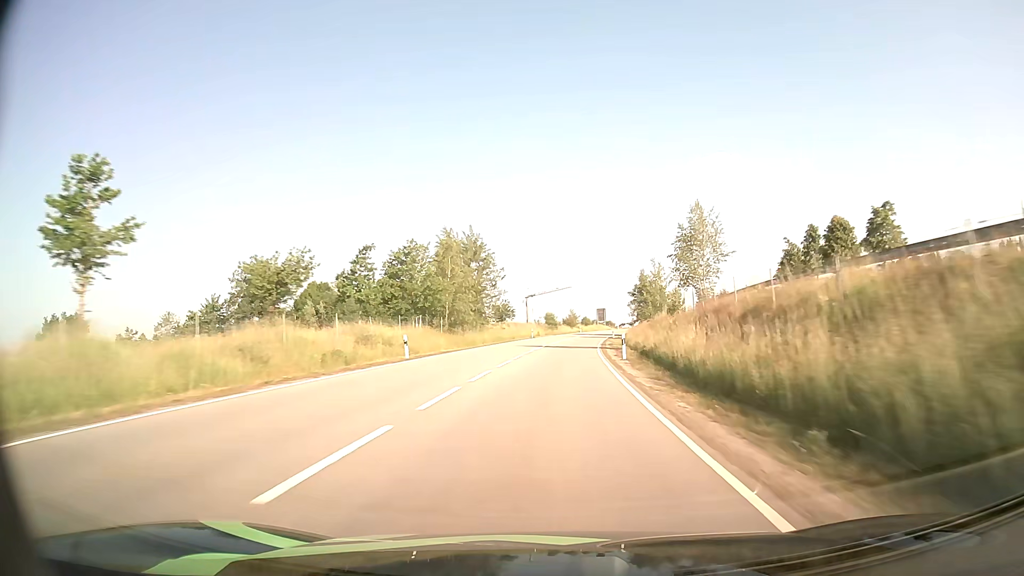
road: primary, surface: asphalt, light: Day
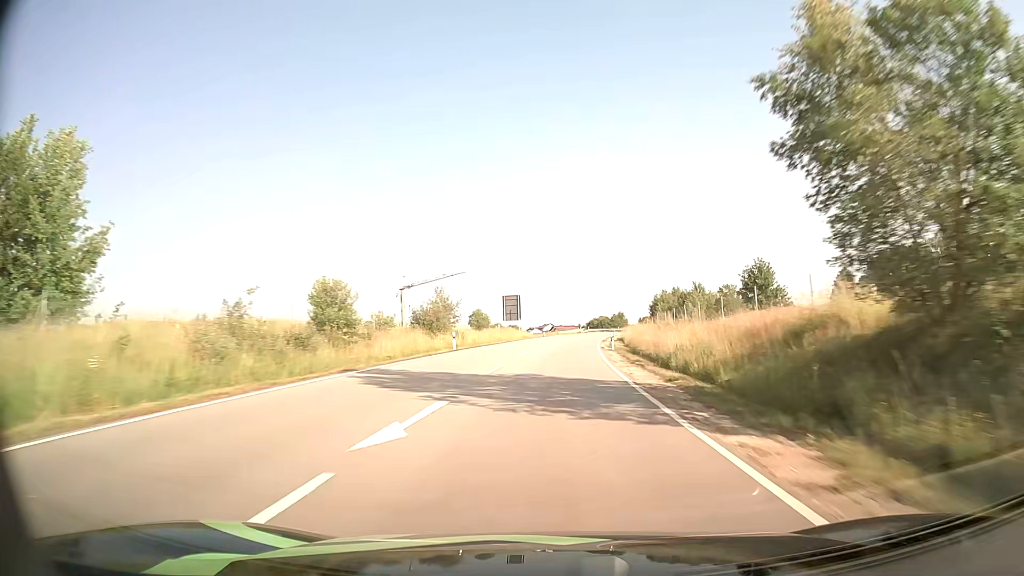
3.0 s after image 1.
(+5.6, +86.9) m; +8°
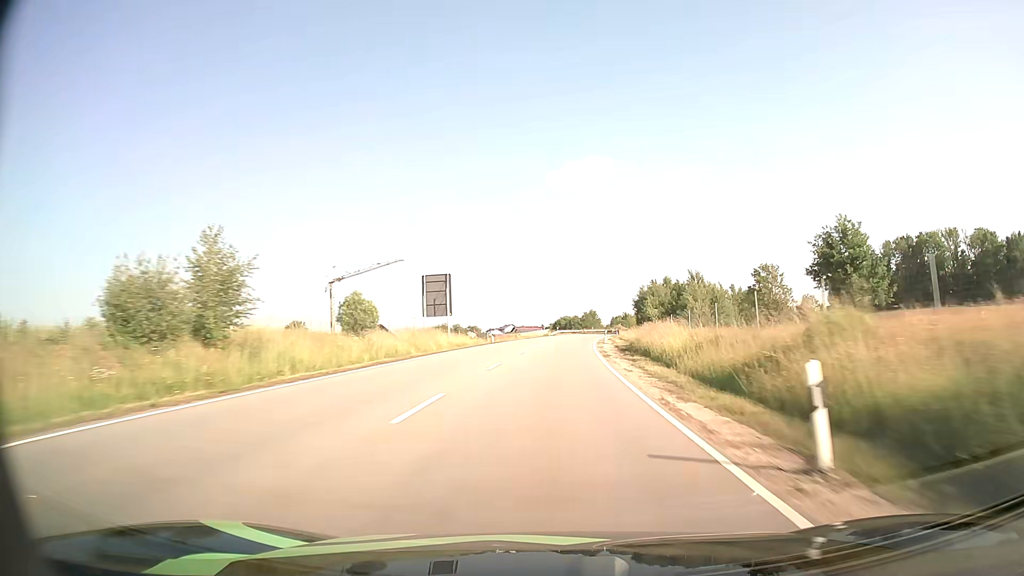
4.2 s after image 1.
(+1.0, +34.8) m; +3°
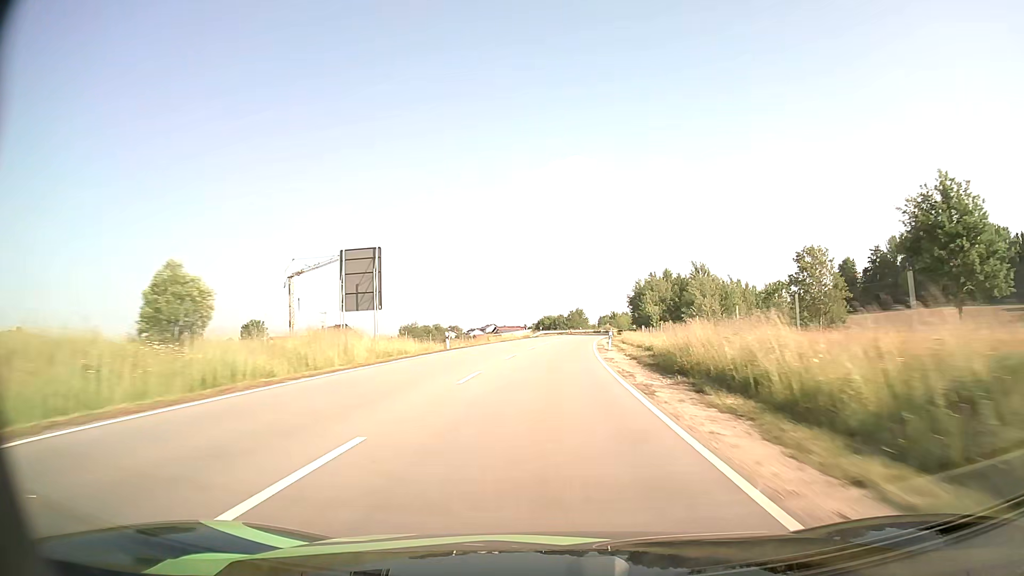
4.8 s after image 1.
(+0.2, +17.4) m; +2°
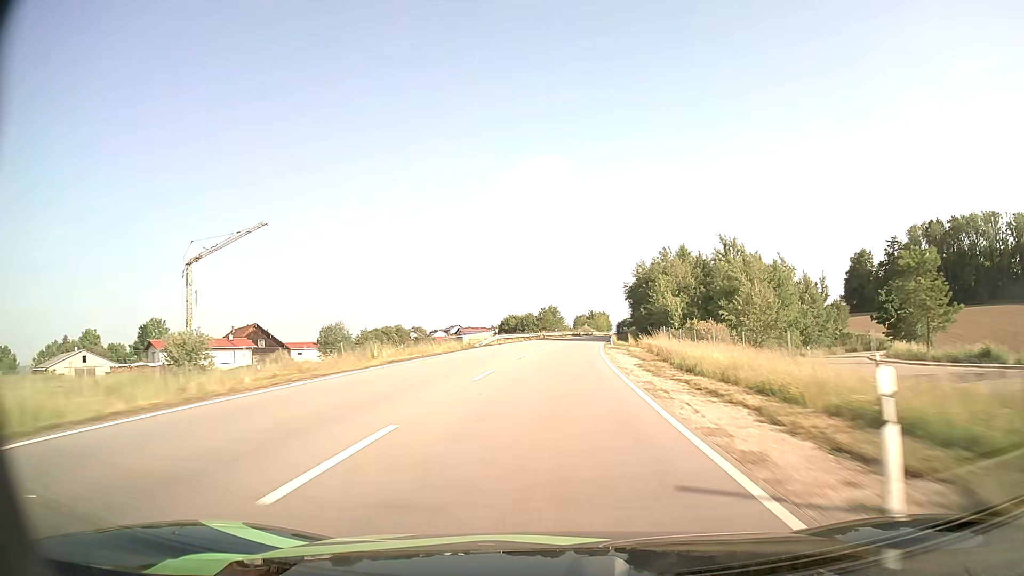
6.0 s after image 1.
(+0.7, +34.8) m; +3°
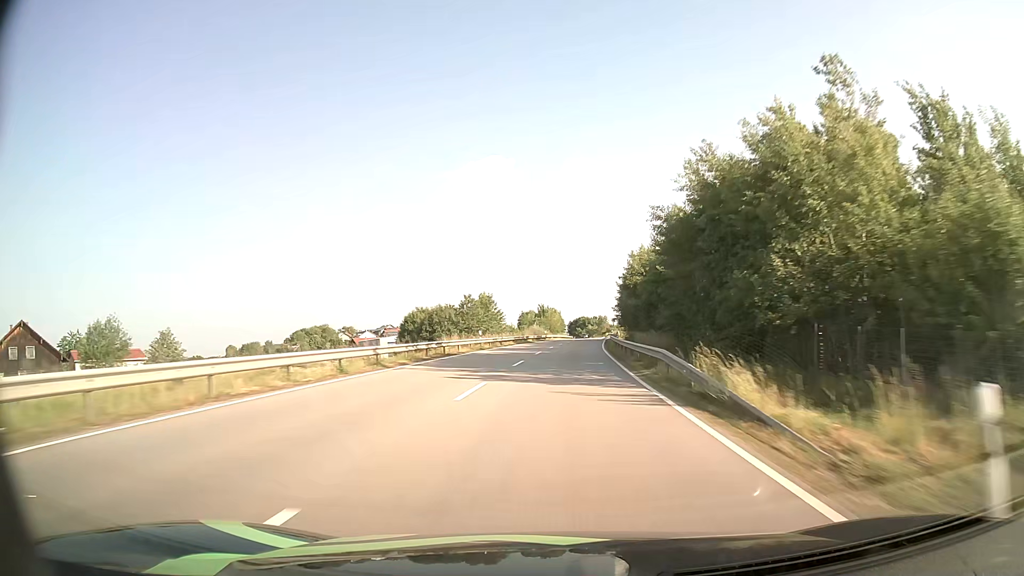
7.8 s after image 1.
(+2.0, +52.2) m; +5°
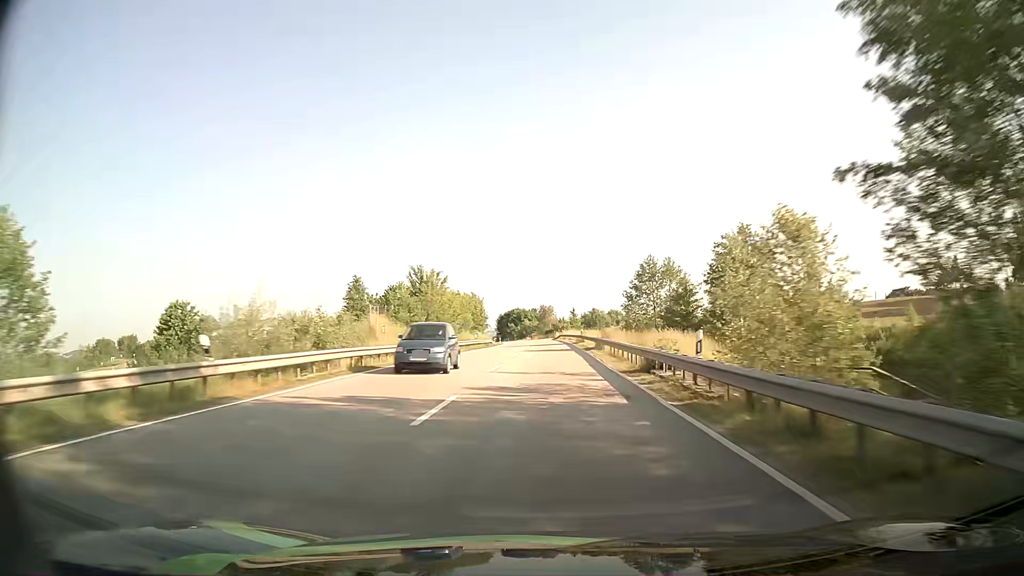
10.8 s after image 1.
(+5.2, +87.2) m; +6°
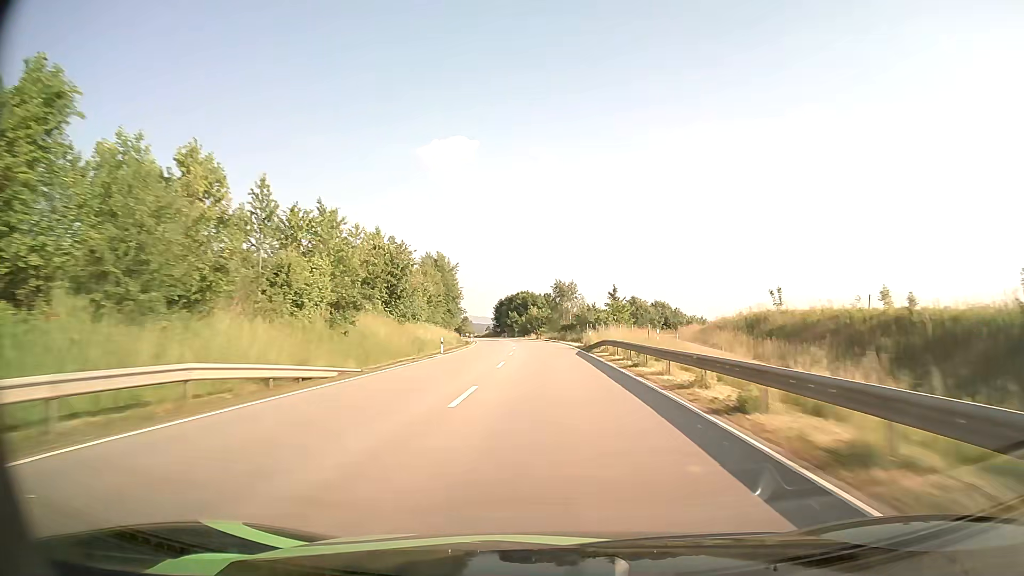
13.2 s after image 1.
(-0.3, +70.0) m; -1°
(0, +10) (0, +20) (0, +30) (-1, +40) (-1, +50) (-2, +60) (-2, +70) (-3, +80) (-4, +90) (-5, +100) m
